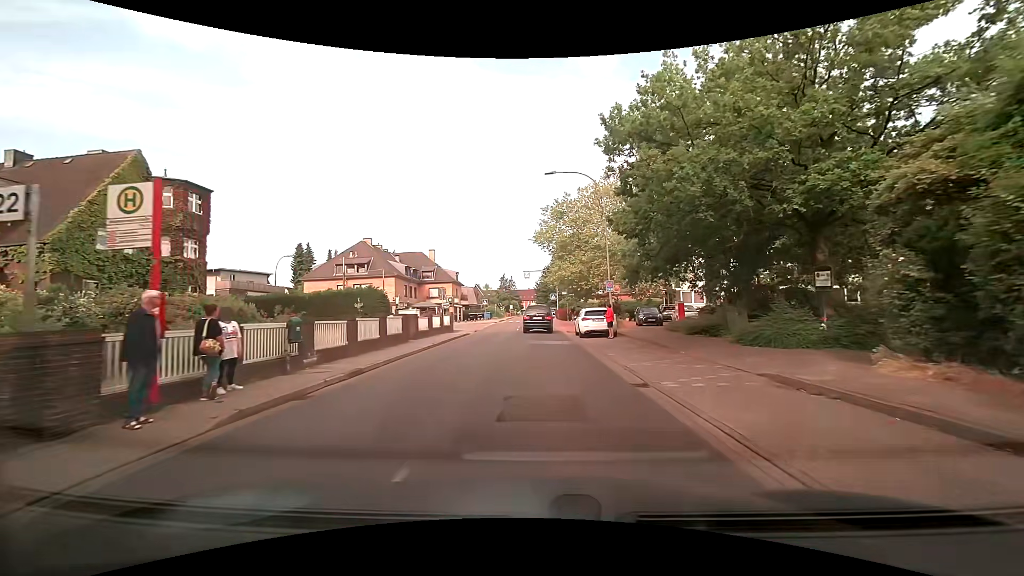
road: residential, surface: asphalt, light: Day
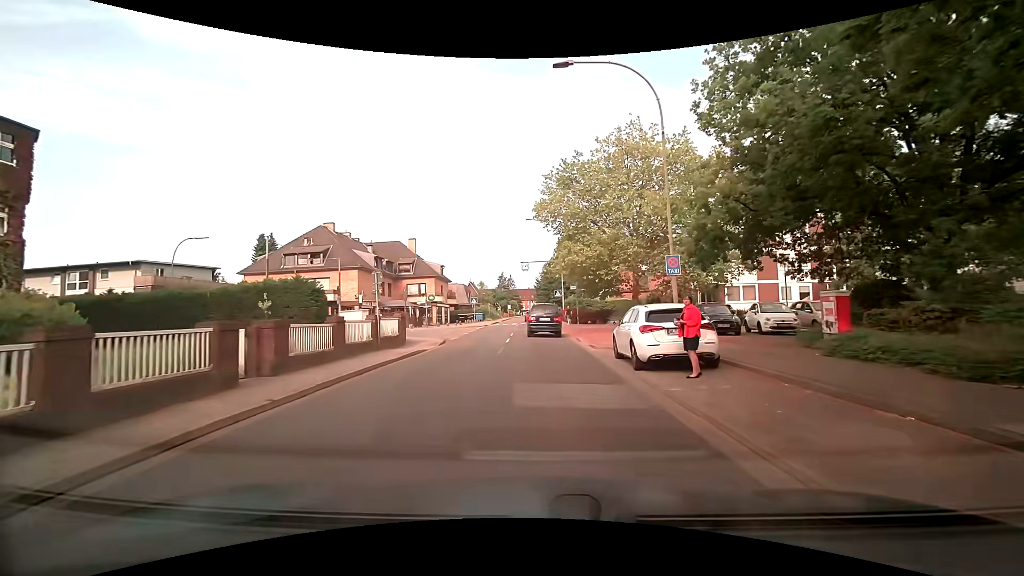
(+0.2, +13.1) m; +1°
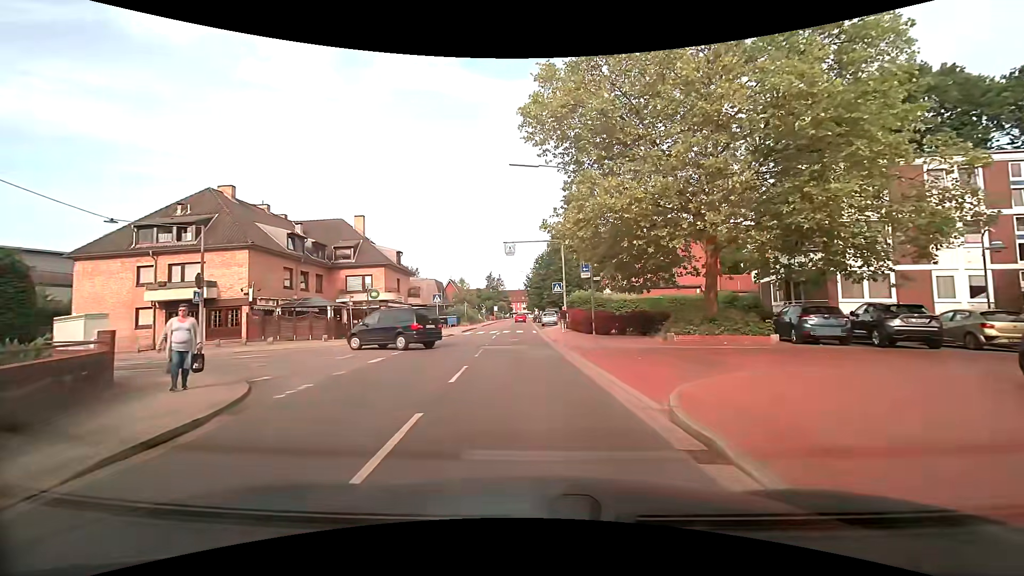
(+0.1, +17.6) m; +1°
(0, +10) (-2, +20) (-10, +25) (-20, +25) (-30, +24) (-40, +24) (-50, +23) (-60, +23) (-70, +23) (-80, +22) m
